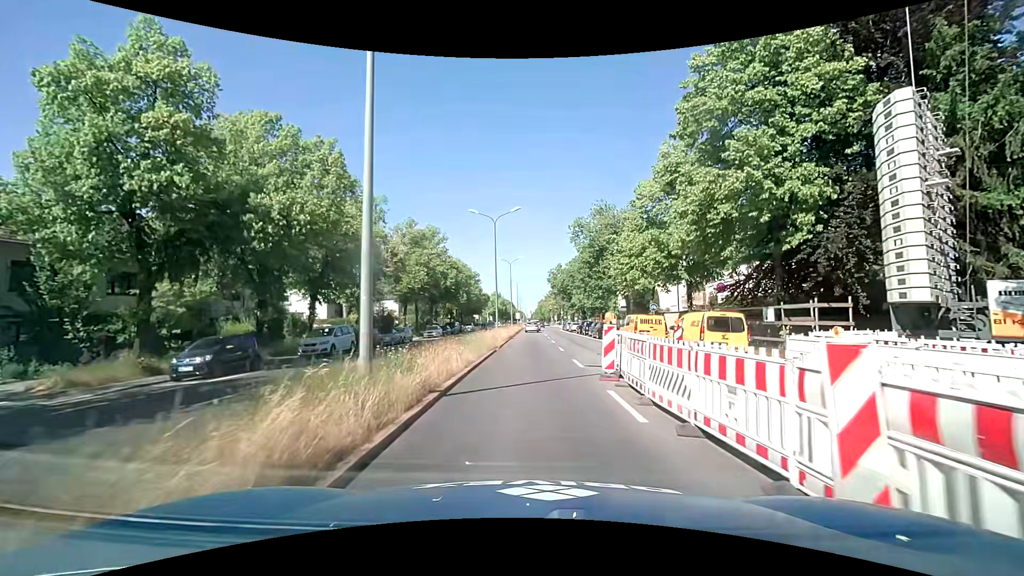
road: primary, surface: asphalt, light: Day
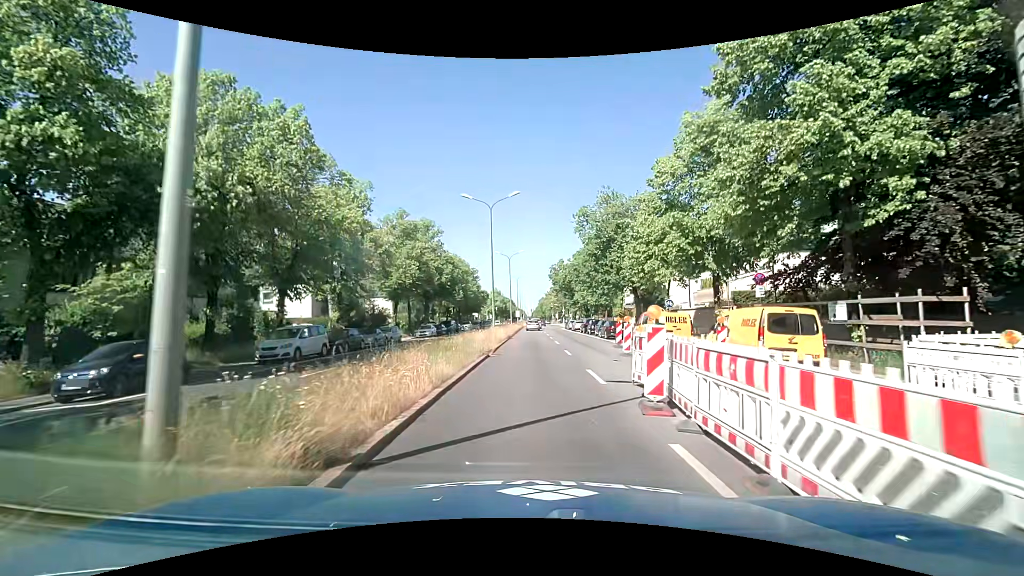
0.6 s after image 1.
(0.0, +4.3) m; +1°
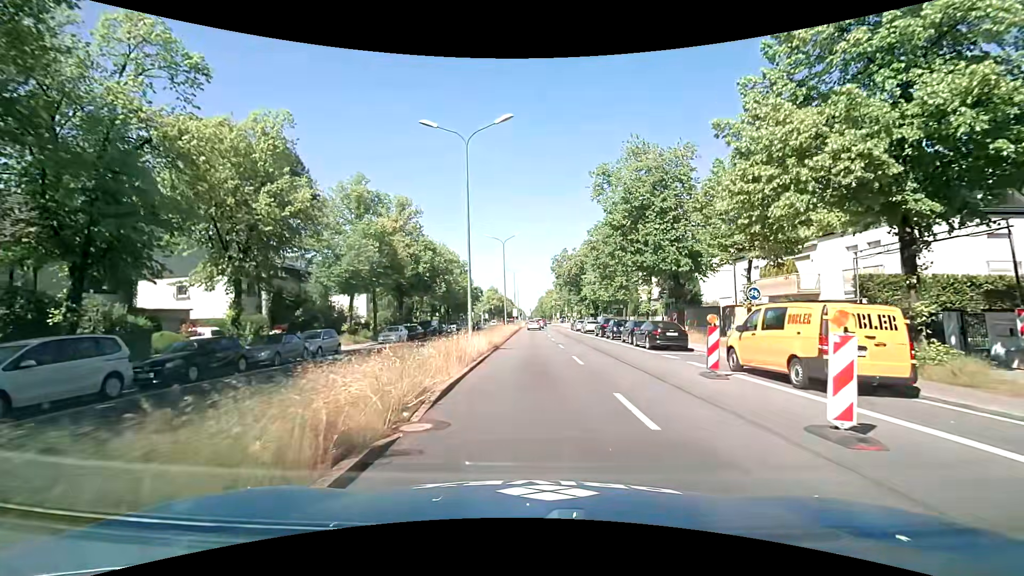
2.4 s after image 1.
(-0.2, +13.4) m; -1°
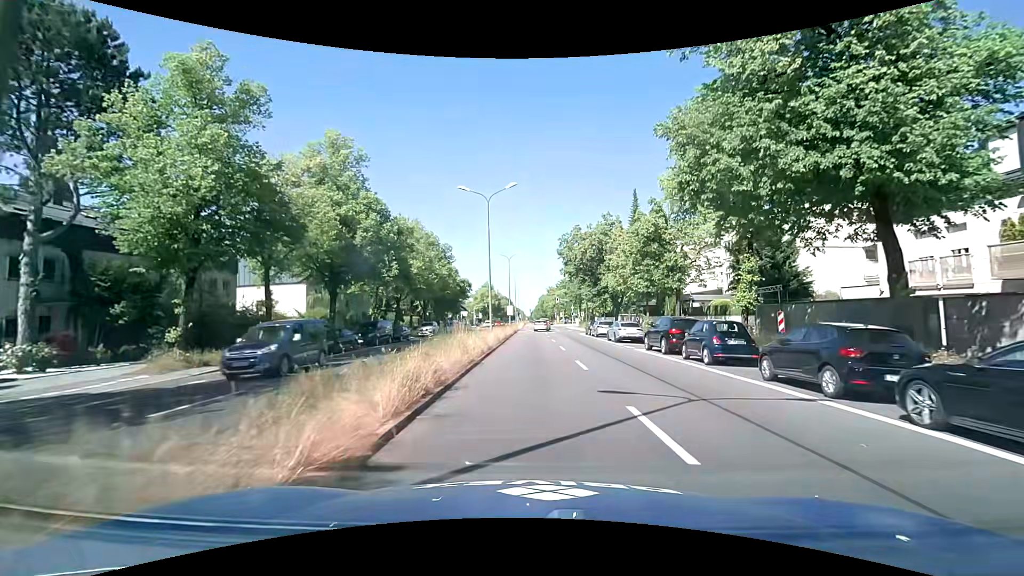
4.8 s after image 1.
(+0.2, +19.5) m; +1°
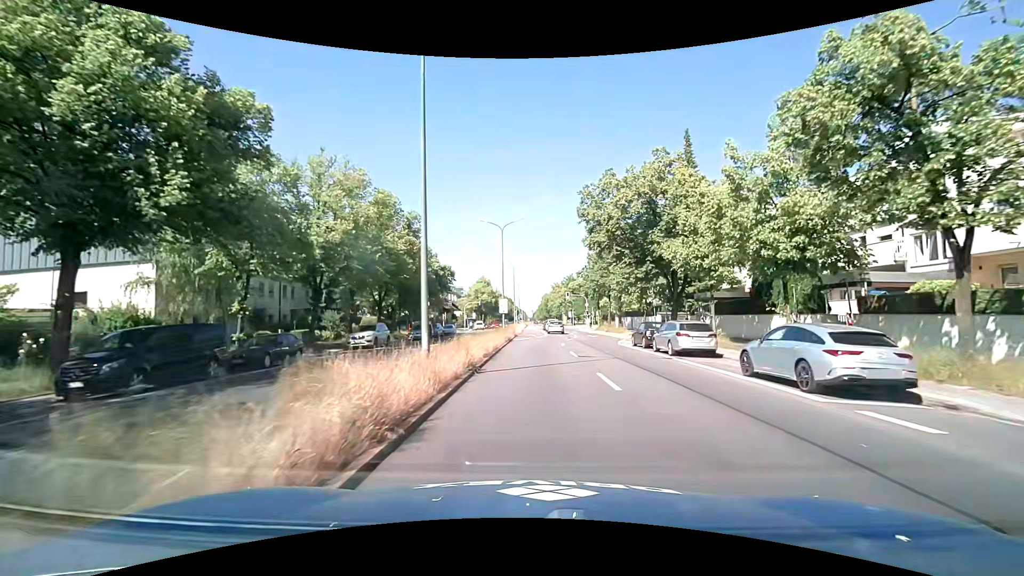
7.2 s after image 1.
(-0.1, +22.3) m; 0°
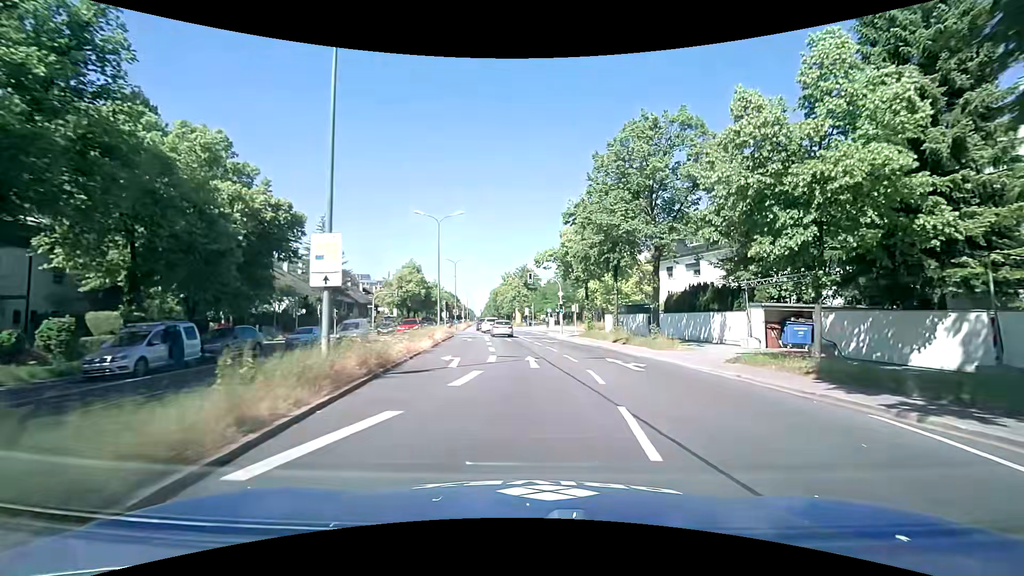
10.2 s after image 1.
(+0.9, +32.2) m; +6°
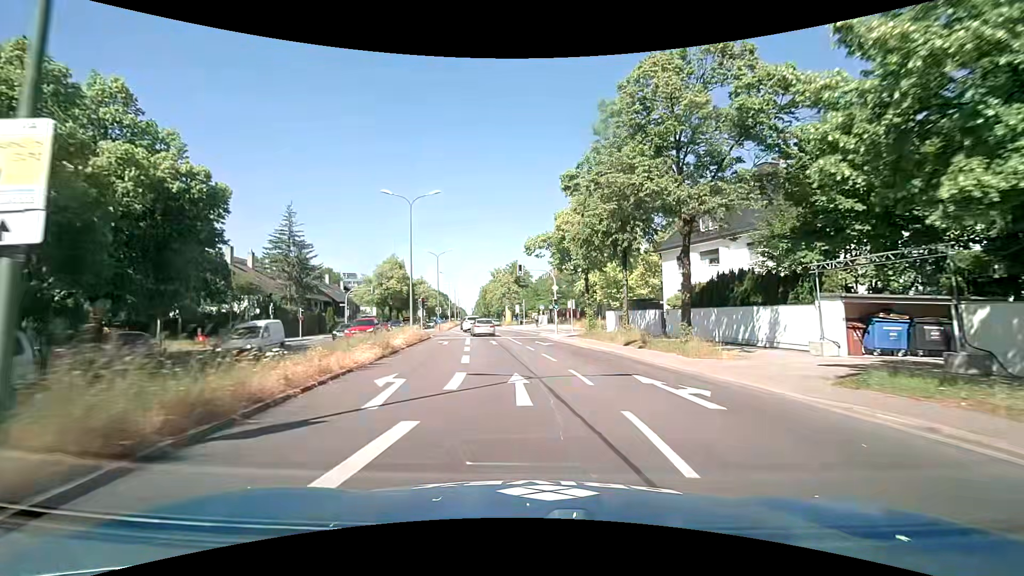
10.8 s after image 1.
(+0.1, +6.6) m; +1°
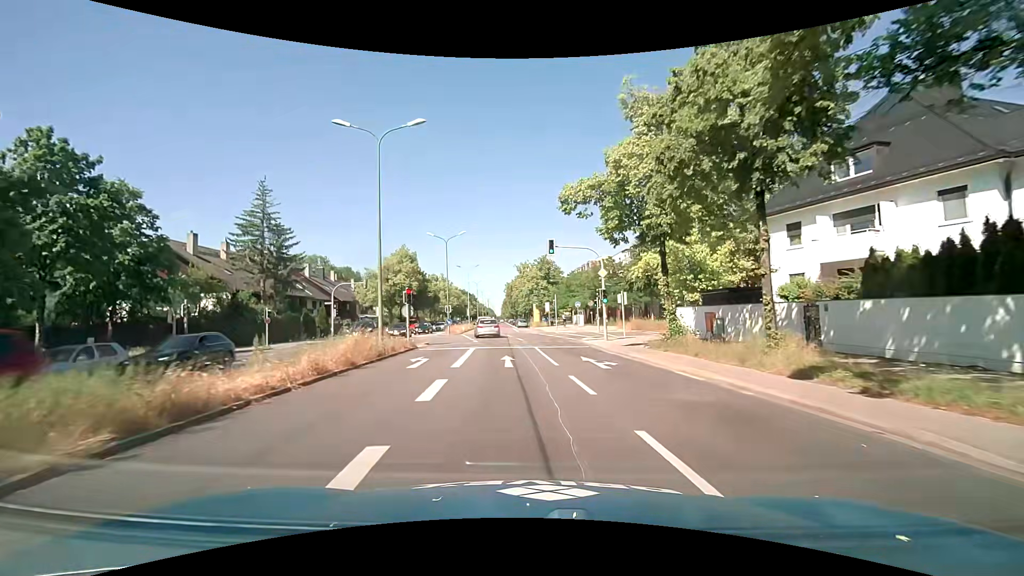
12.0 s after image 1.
(-0.4, +13.3) m; -3°
(0, +10) (-1, +20) (-2, +30) (-3, +40) (-5, +50) (-6, +60) (-7, +70) (-7, +80) (-8, +90) (-8, +100) m
